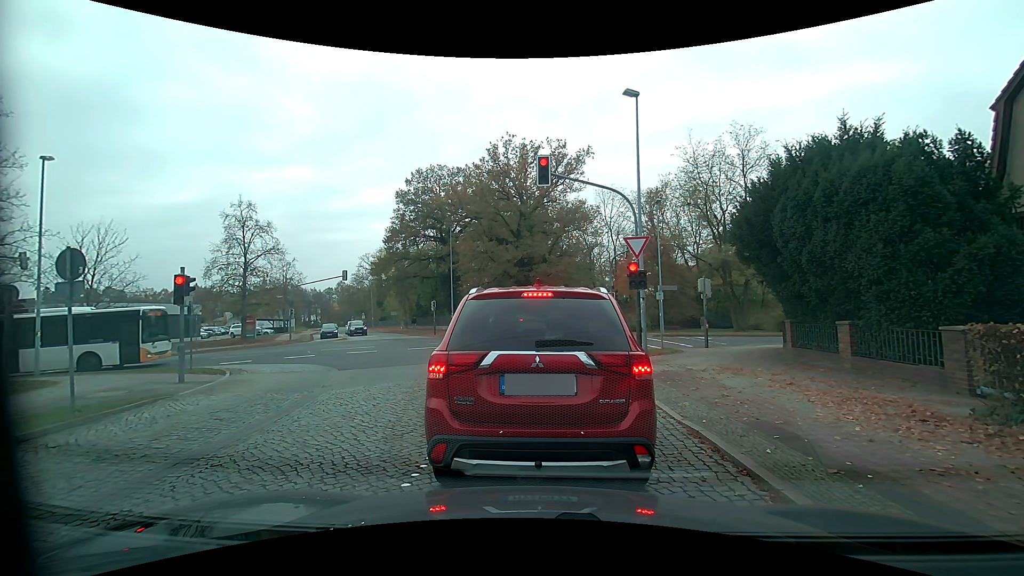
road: residential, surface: sett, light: Day
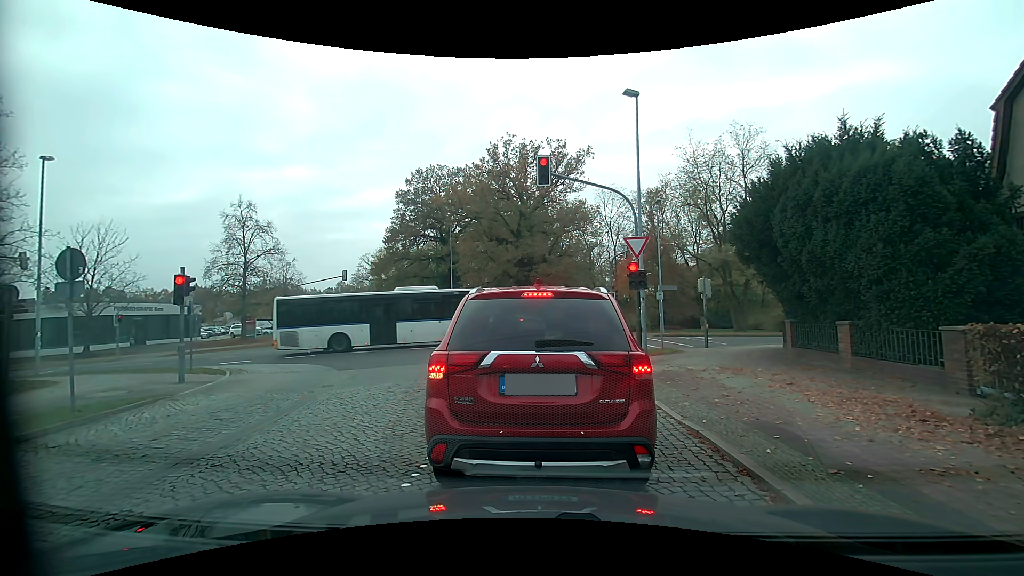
(0.0, 0.0) m; 0°
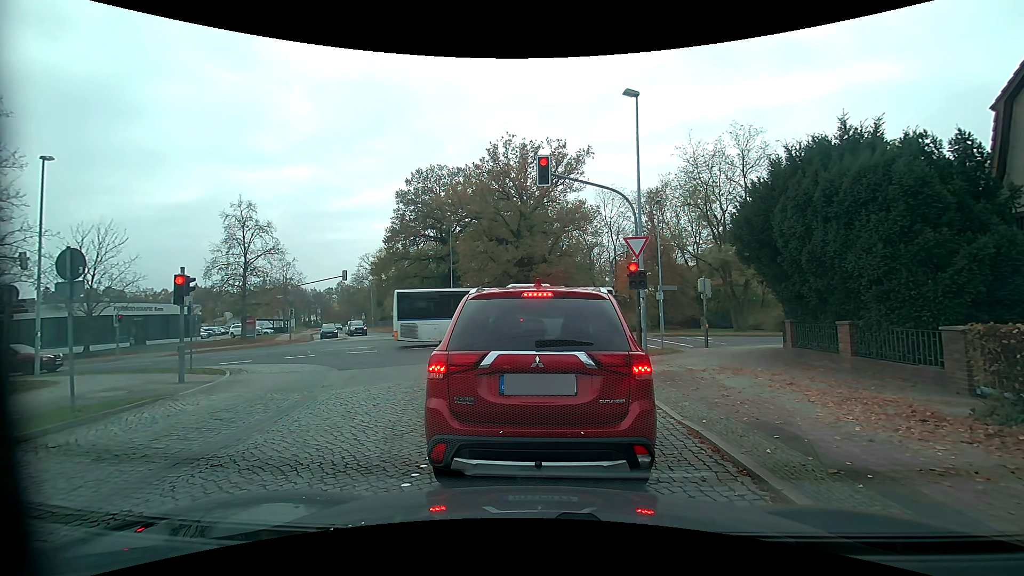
(0.0, 0.0) m; 0°
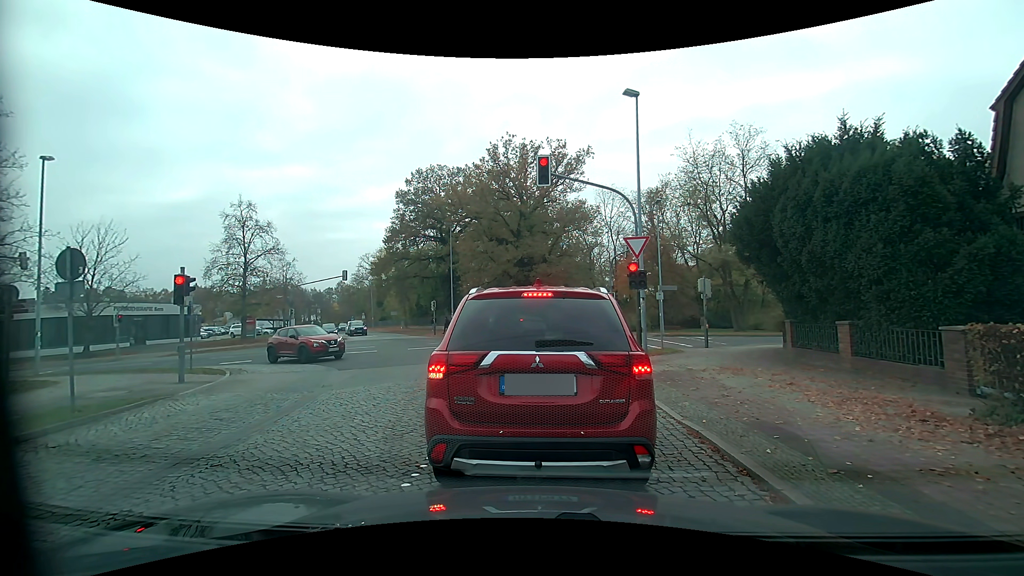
(0.0, 0.0) m; 0°
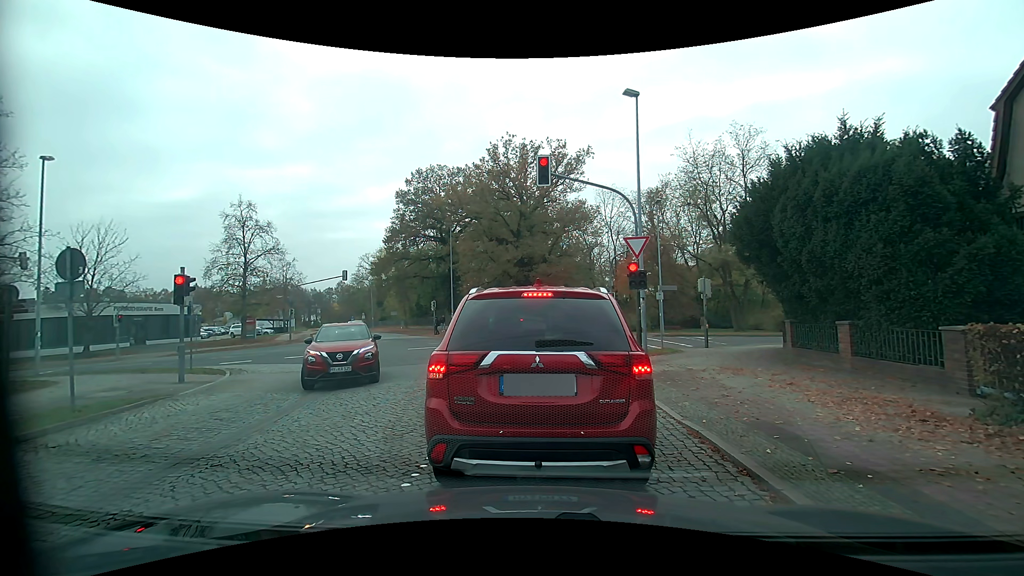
(0.0, 0.0) m; 0°
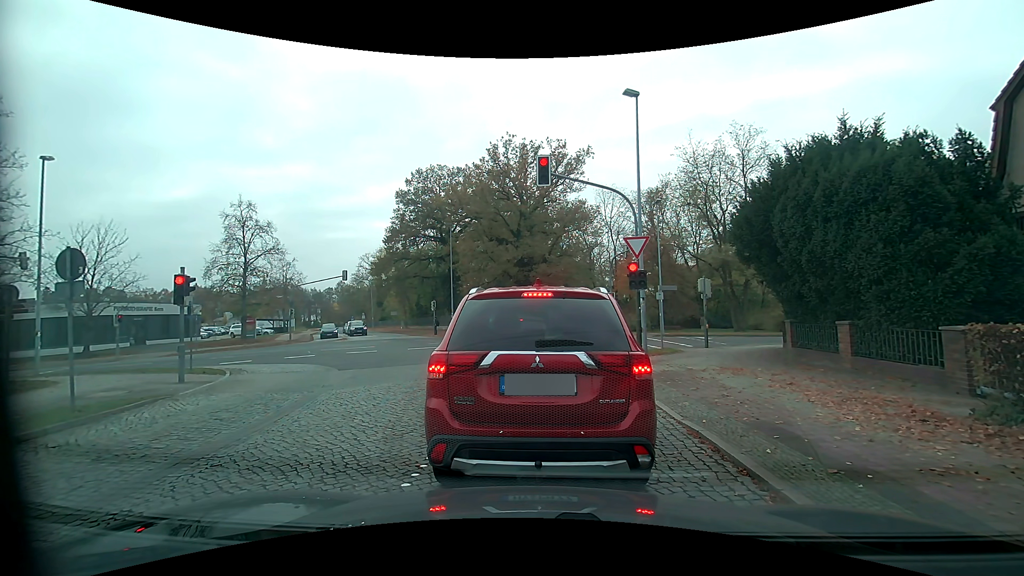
(0.0, 0.0) m; 0°
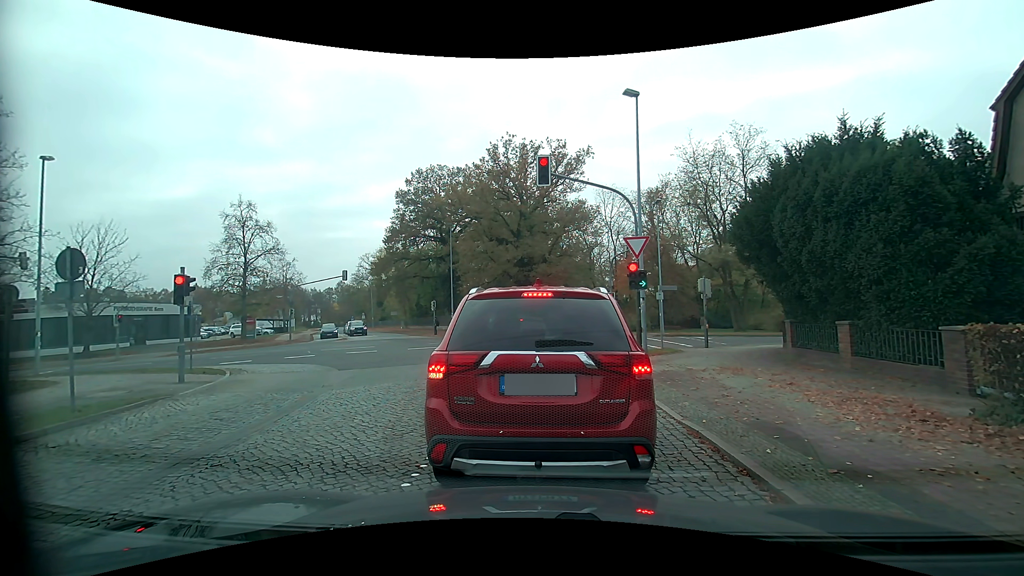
(0.0, 0.0) m; 0°
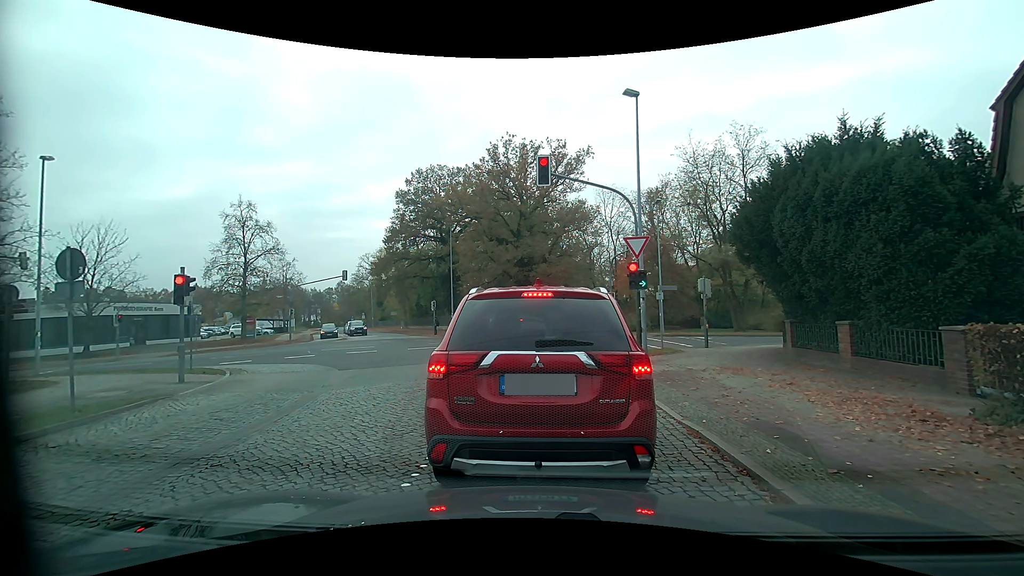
(0.0, 0.0) m; 0°
